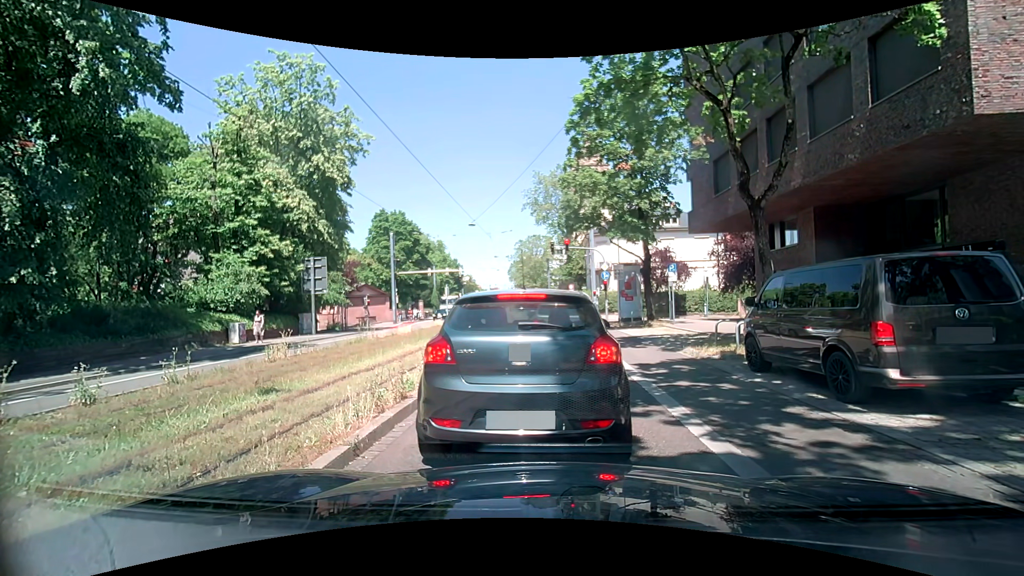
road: primary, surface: asphalt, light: Day
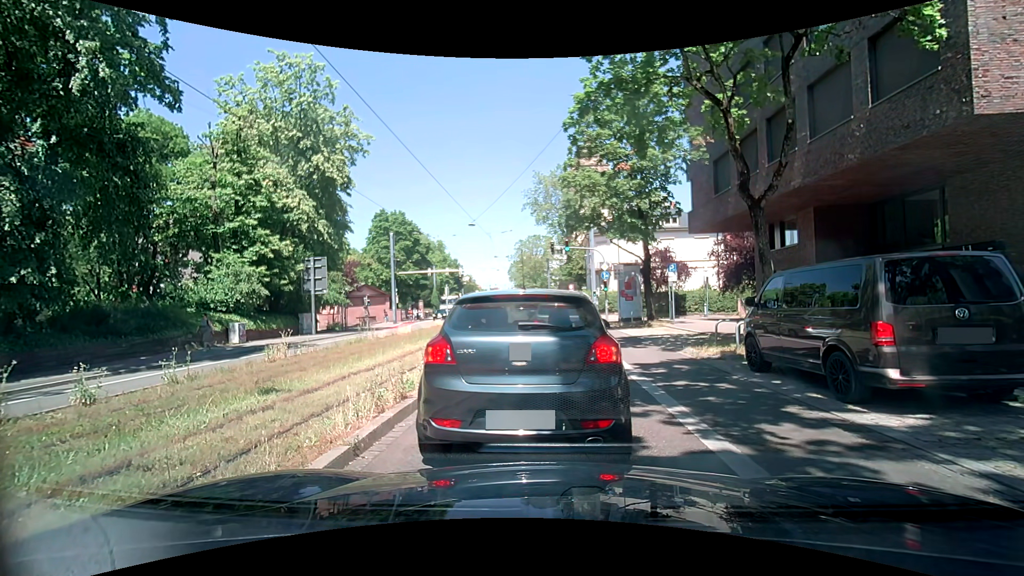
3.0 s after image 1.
(0.0, 0.0) m; 0°
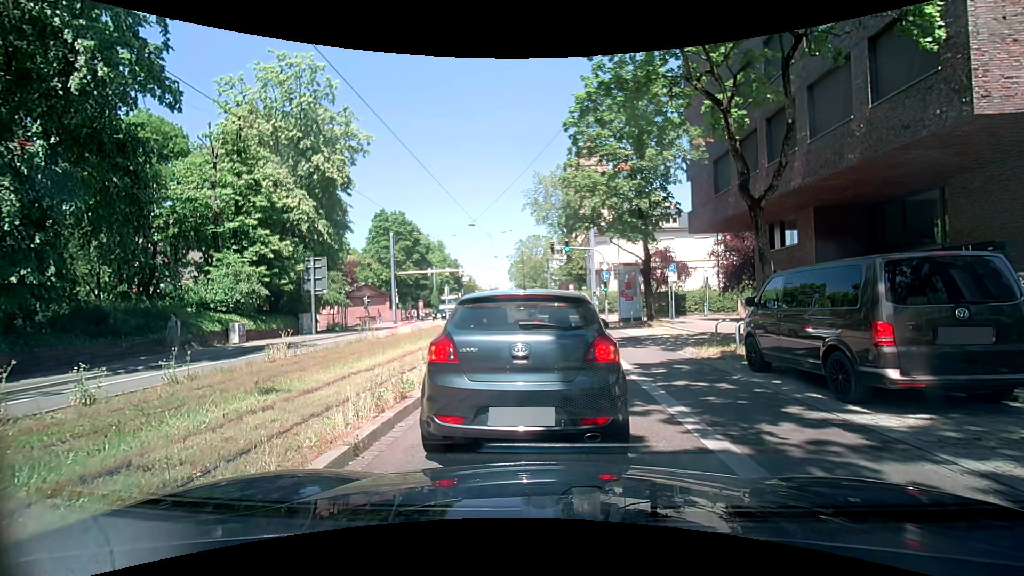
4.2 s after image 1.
(0.0, 0.0) m; 0°
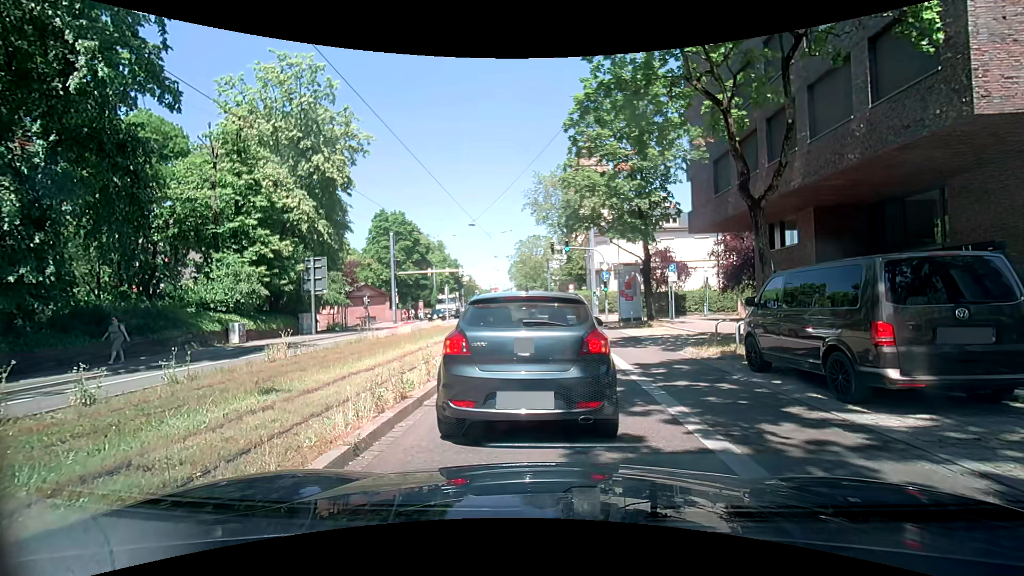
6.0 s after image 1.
(0.0, 0.0) m; 0°
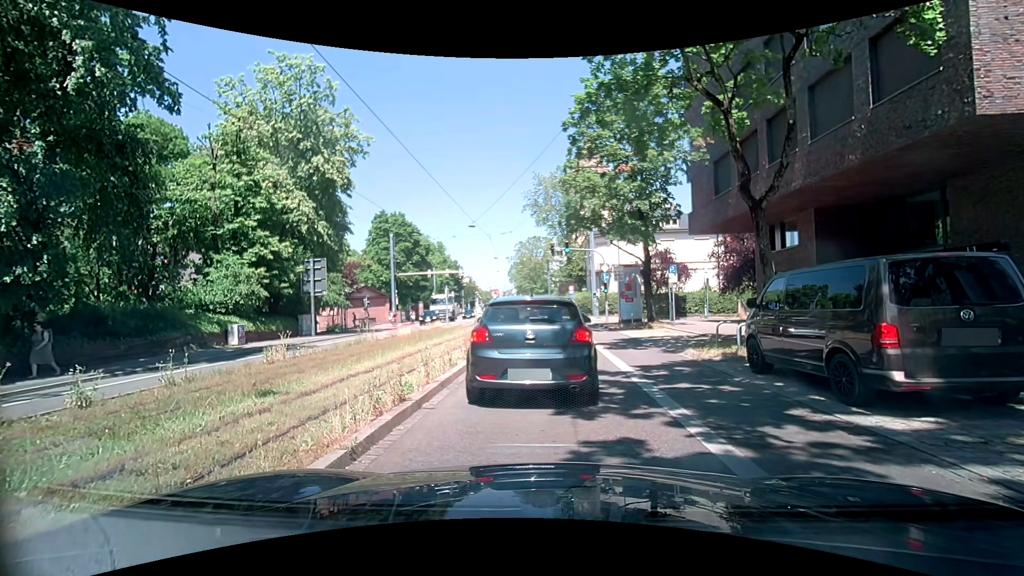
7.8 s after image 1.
(0.0, +0.1) m; 0°
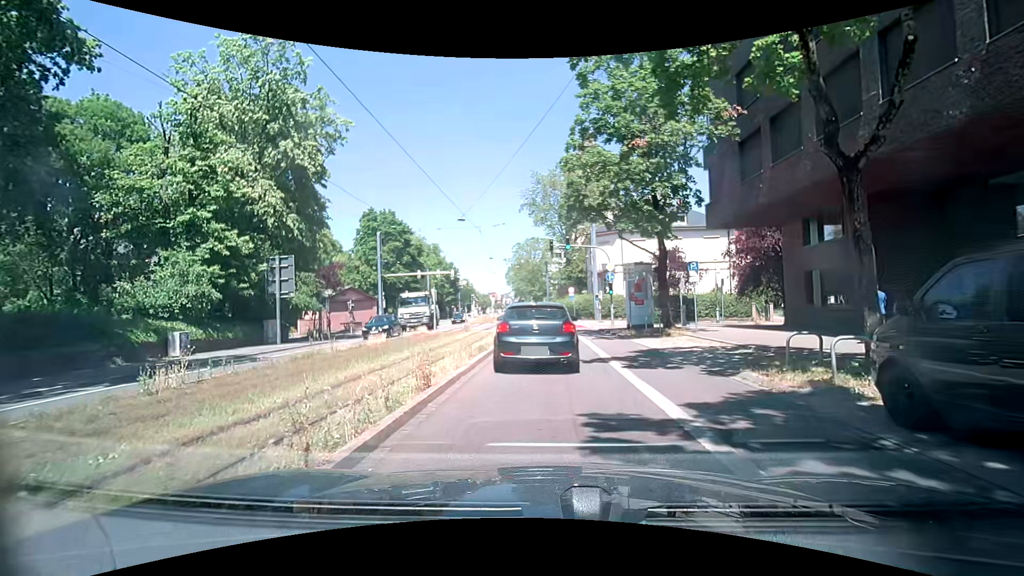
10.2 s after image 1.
(+0.3, +4.4) m; +1°
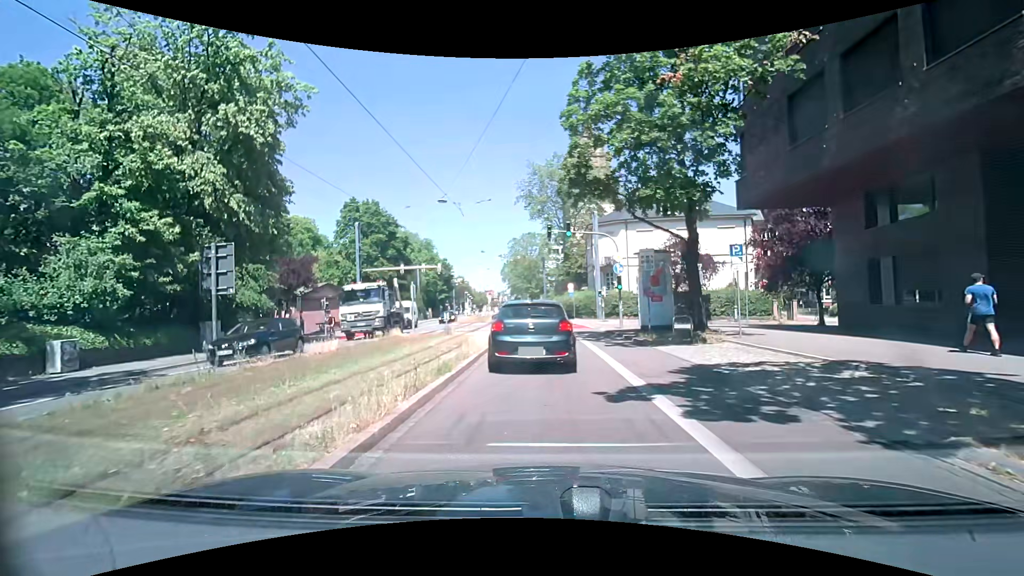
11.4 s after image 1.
(+0.1, +5.4) m; +2°
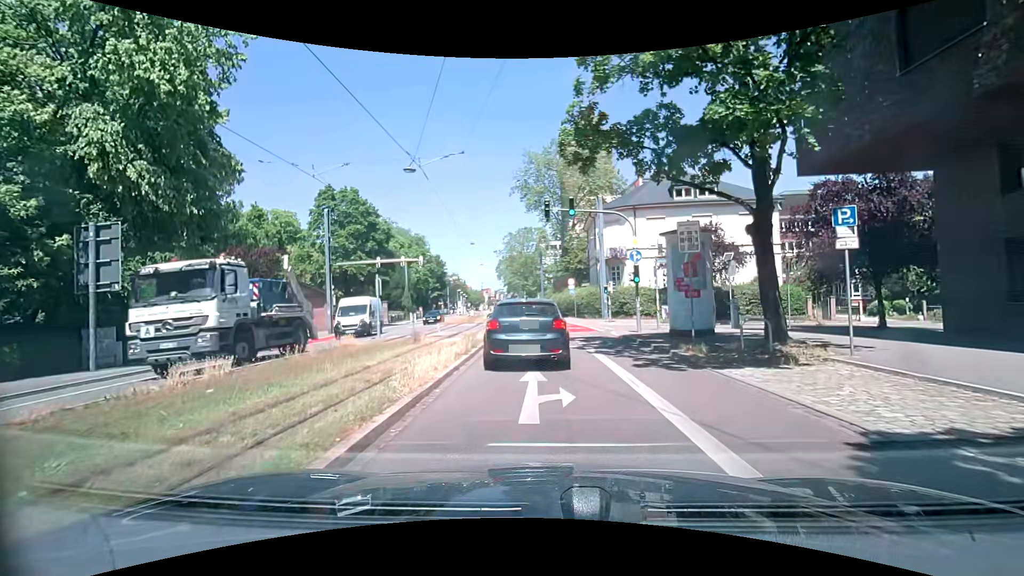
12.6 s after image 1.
(0.0, +6.2) m; -2°
(0, +10) (0, +20) (0, +30) (0, +40) (0, +50) (-1, +60) (-2, +70) (-2, +80) (-2, +90) (-3, +100) m
